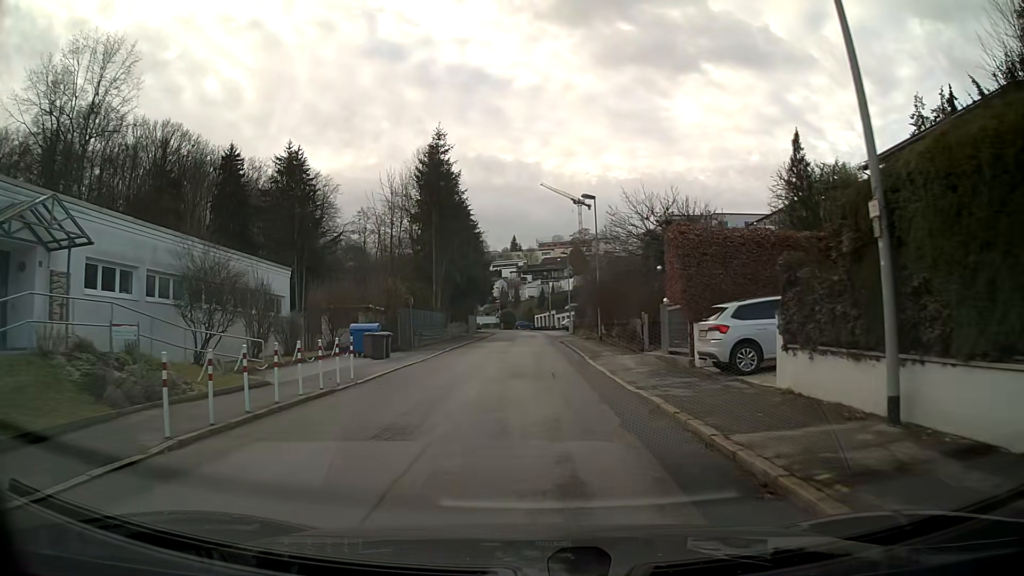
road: residential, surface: asphalt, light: Day
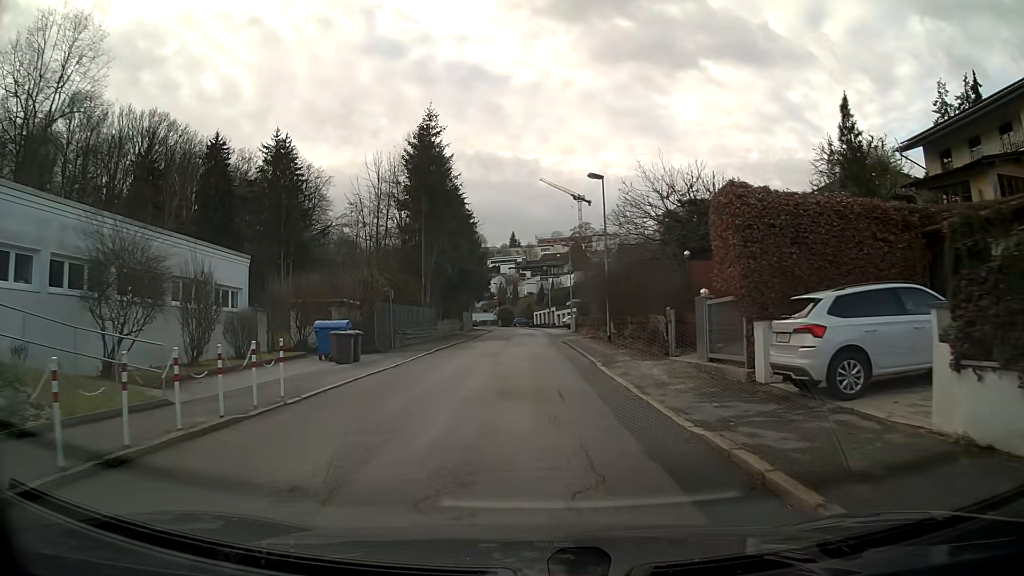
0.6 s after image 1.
(0.0, +4.8) m; 0°
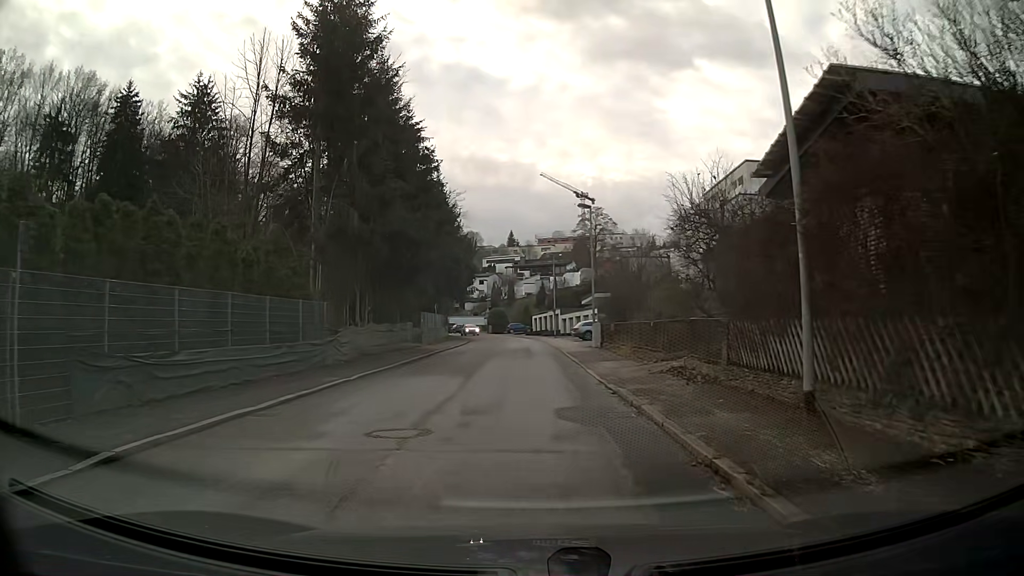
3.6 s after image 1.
(0.0, +24.0) m; 0°
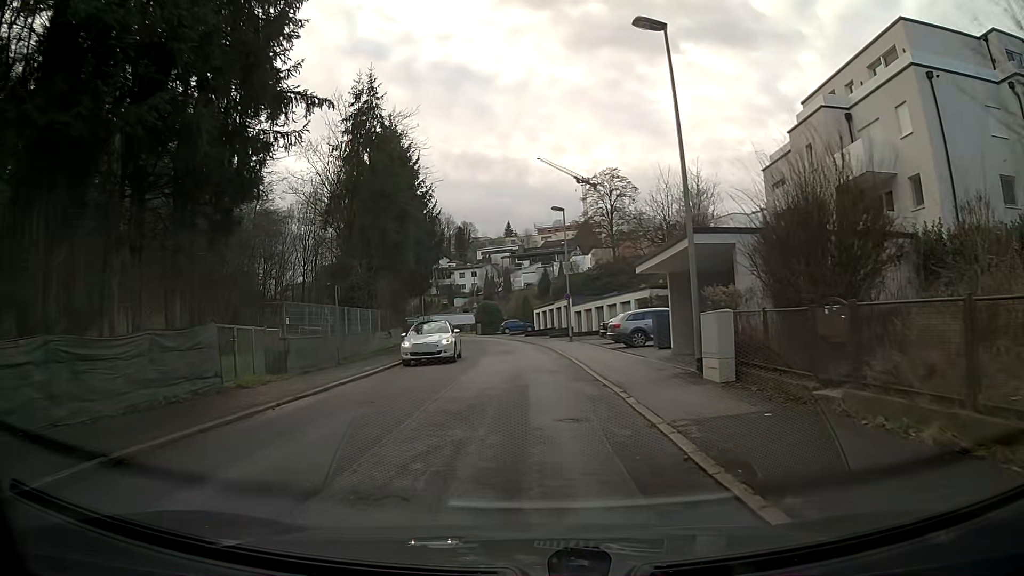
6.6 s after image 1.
(-0.1, +24.1) m; 0°
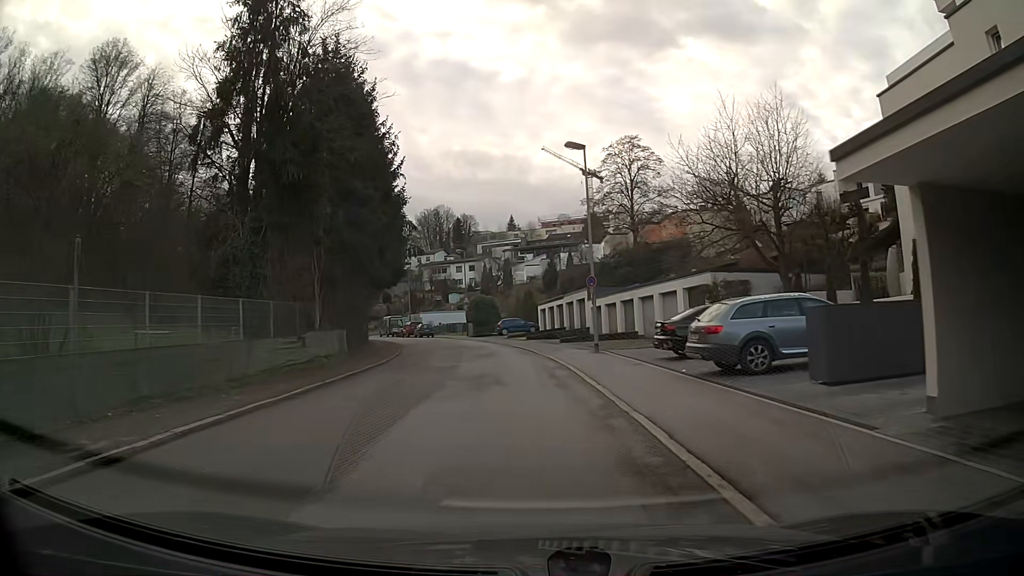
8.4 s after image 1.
(-0.1, +14.5) m; -1°
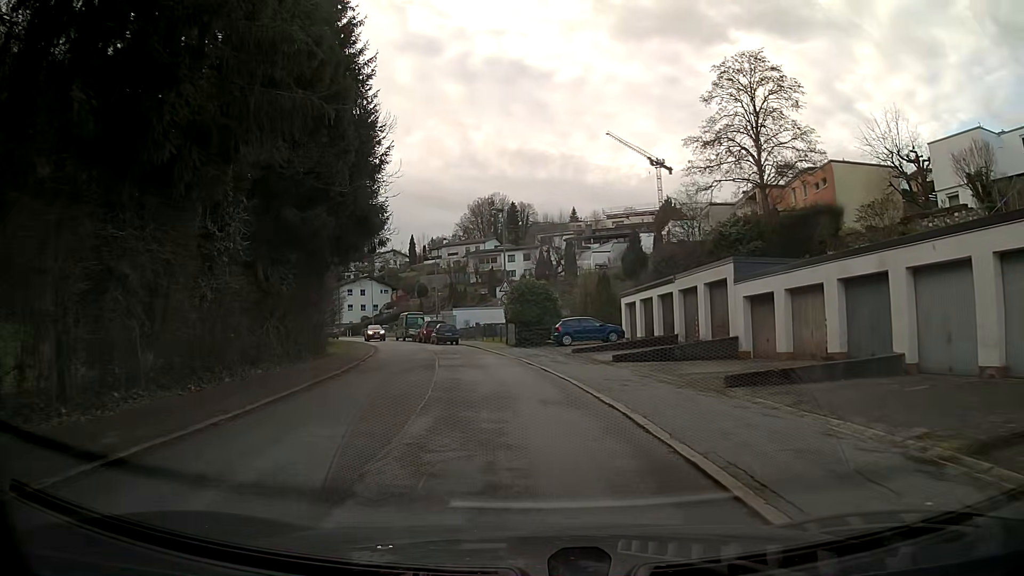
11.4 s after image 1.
(-1.1, +24.2) m; -6°
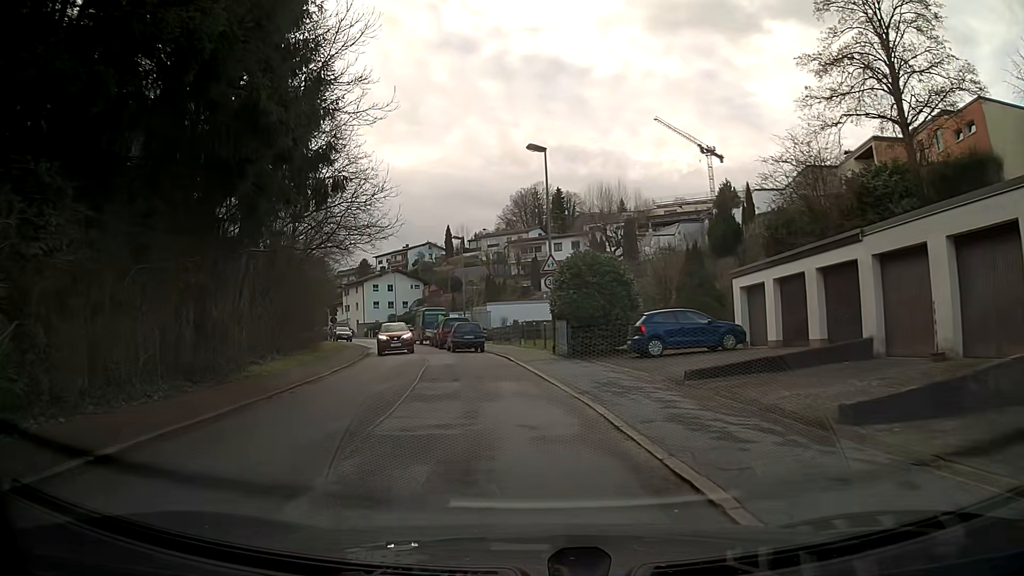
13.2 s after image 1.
(-0.4, +14.2) m; -4°
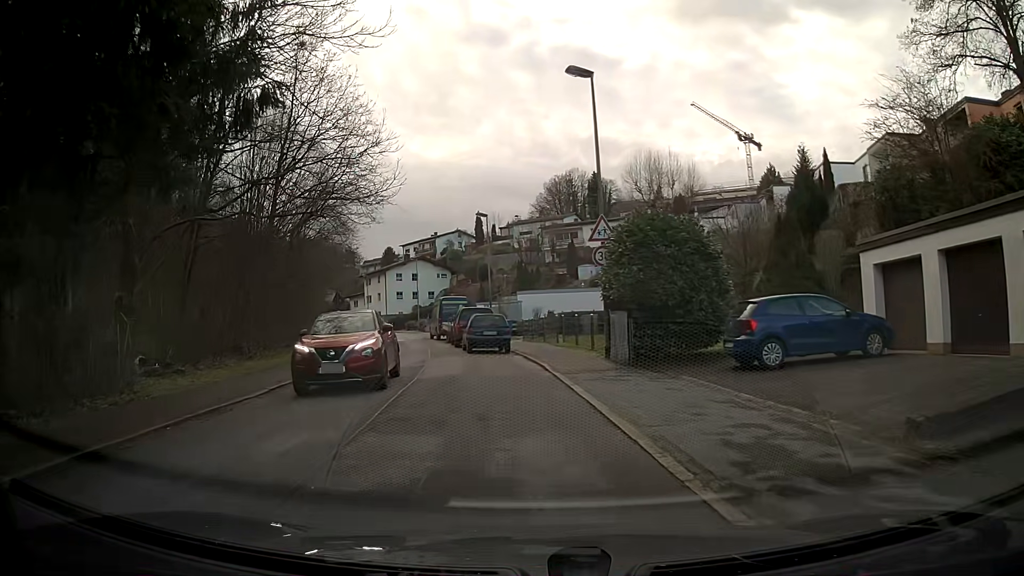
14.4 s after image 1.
(-0.2, +7.6) m; -3°
(-1, +10) (-3, +20) (-5, +29) (-7, +39) (-9, +49) (-10, +59) (-13, +69) (-17, +78) (-21, +87) (-26, +96) m
